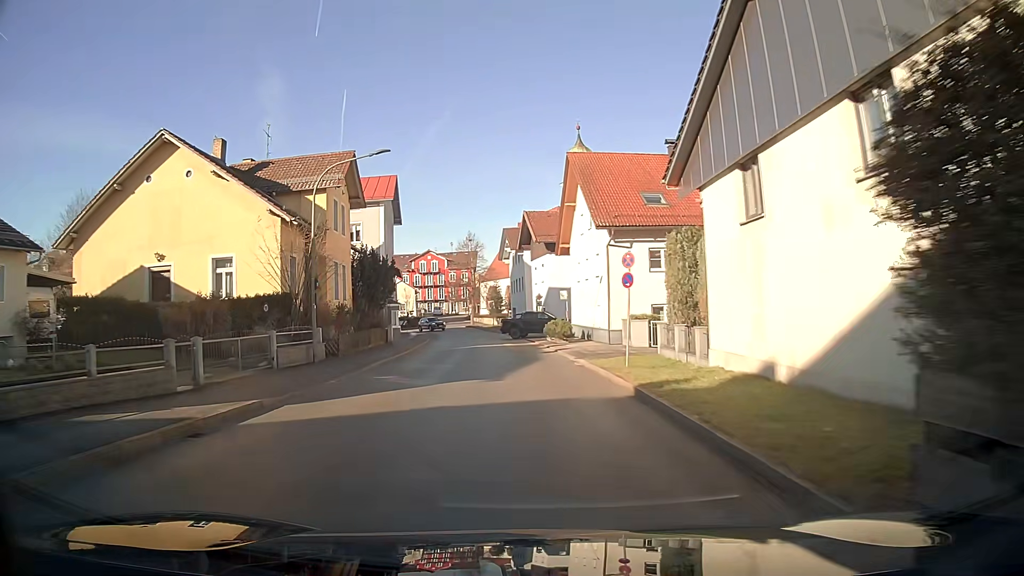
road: unclassified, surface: asphalt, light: Day
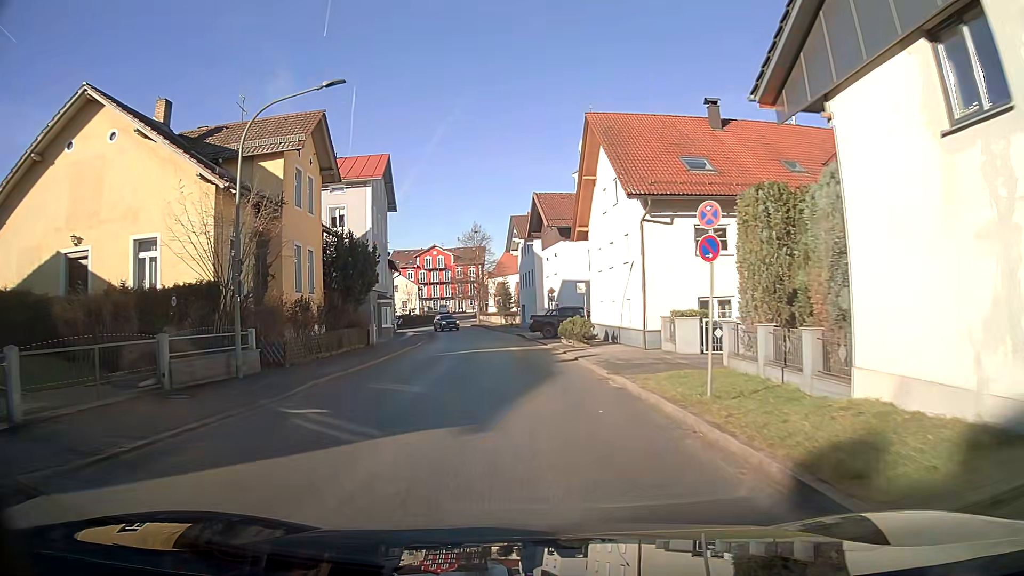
(-0.1, +7.2) m; -1°
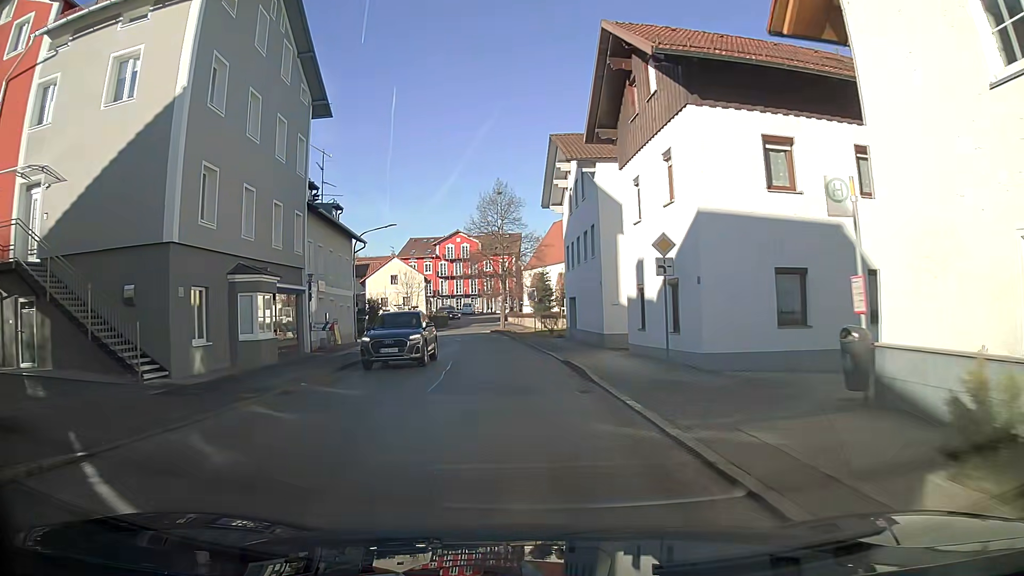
(-0.8, +28.7) m; -4°
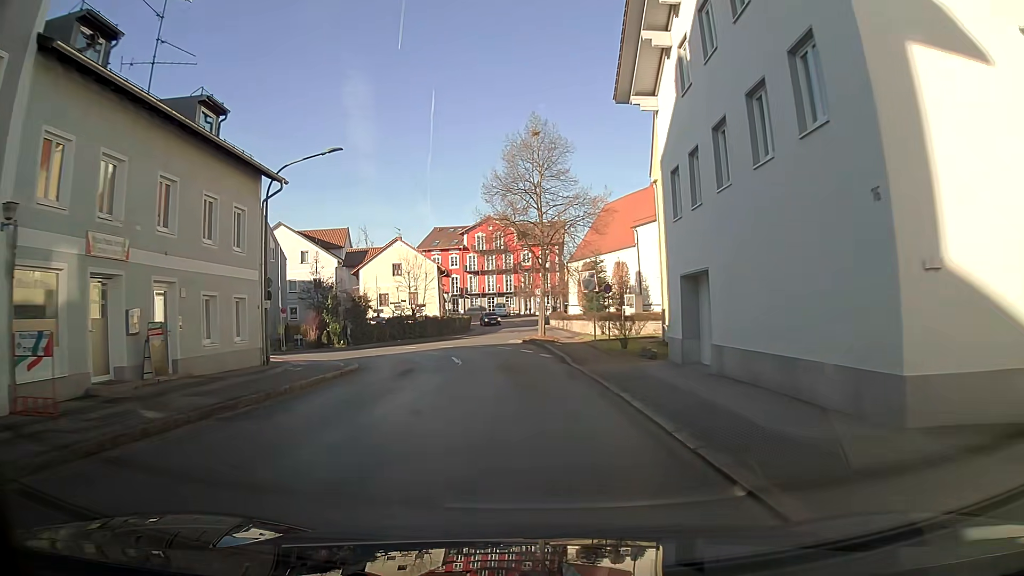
(-0.6, +20.1) m; -3°
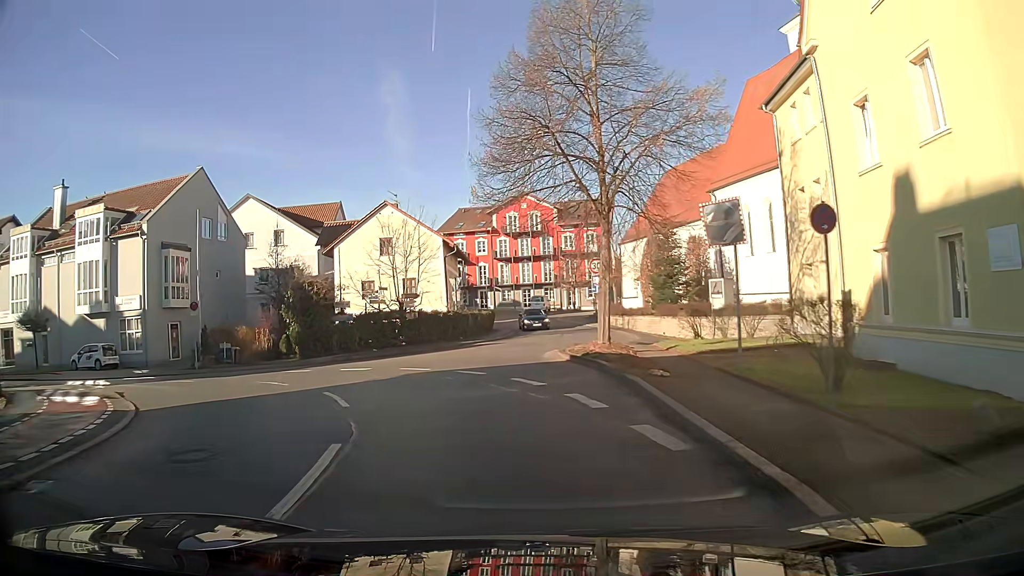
(-0.5, +17.5) m; -6°
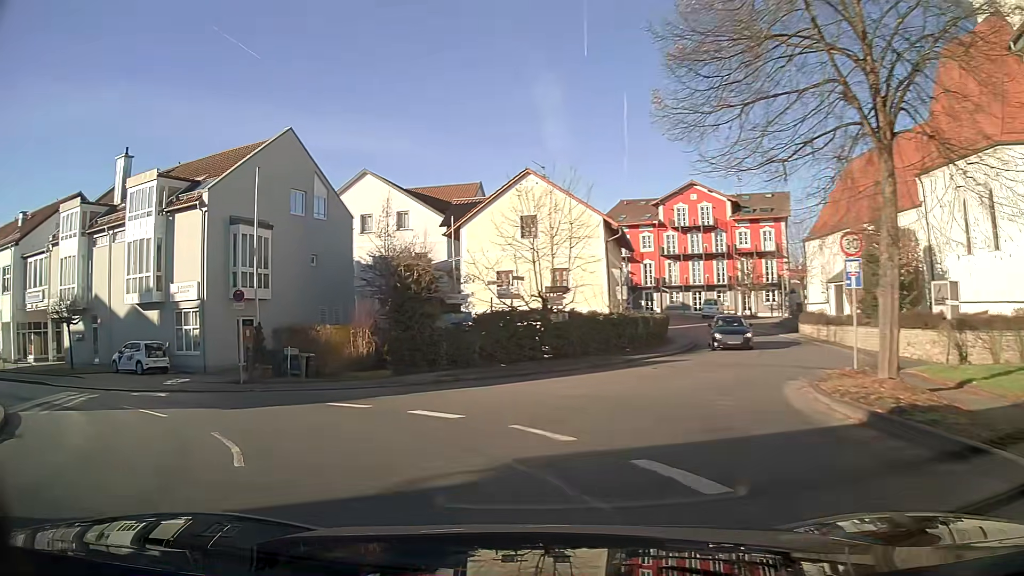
(-1.3, +9.6) m; -19°
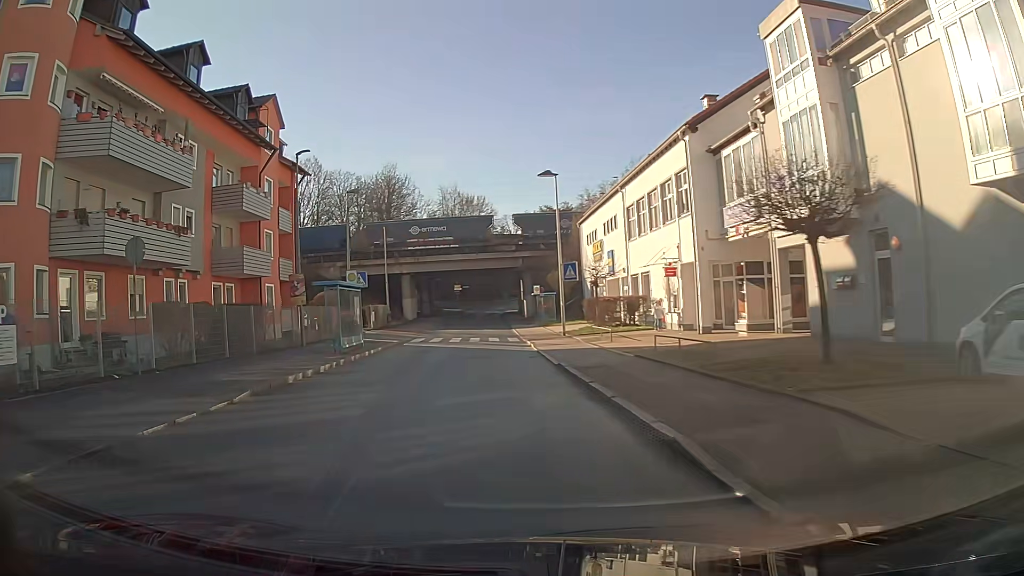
(-12.9, +18.7) m; -59°
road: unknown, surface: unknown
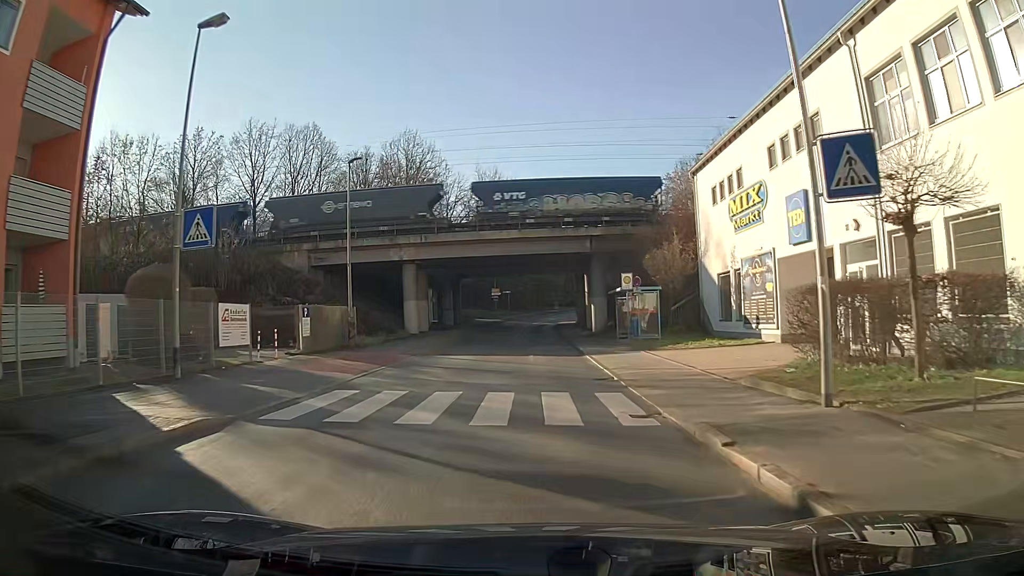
(-1.2, +24.9) m; -3°
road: unclassified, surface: asphalt
(0, +10) (0, +20) (0, +30) (0, +40) (0, +50) (0, +60) (-1, +70) (+1, +80) (+4, +89) (+8, +98) m
